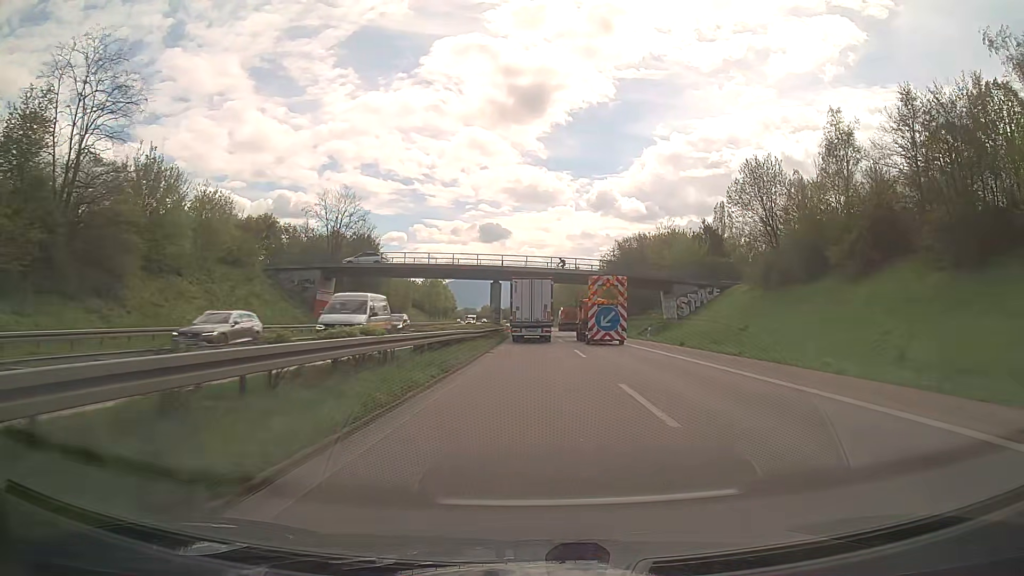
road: trunk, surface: asphalt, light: Day
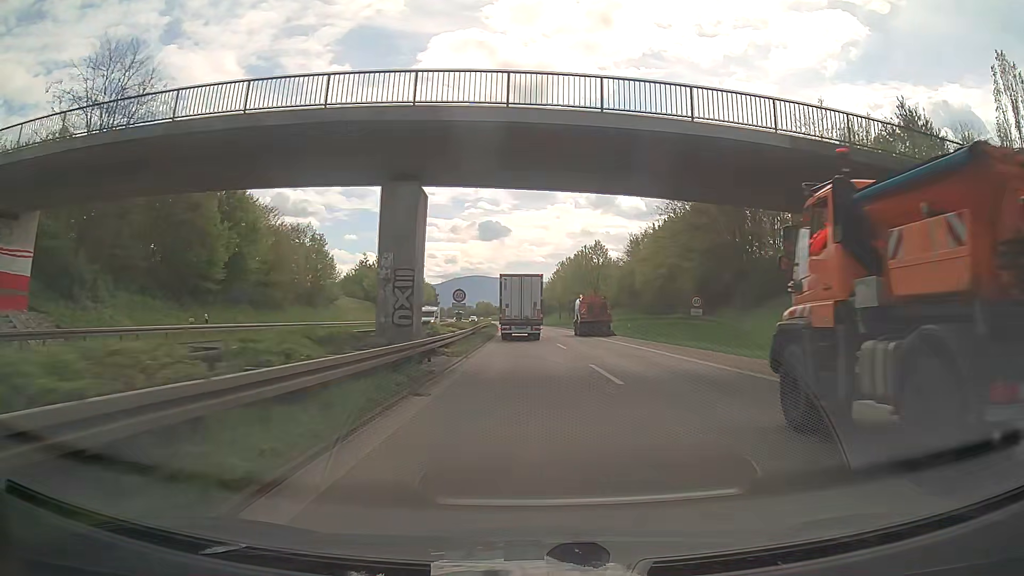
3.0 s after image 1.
(0.0, +46.4) m; 0°
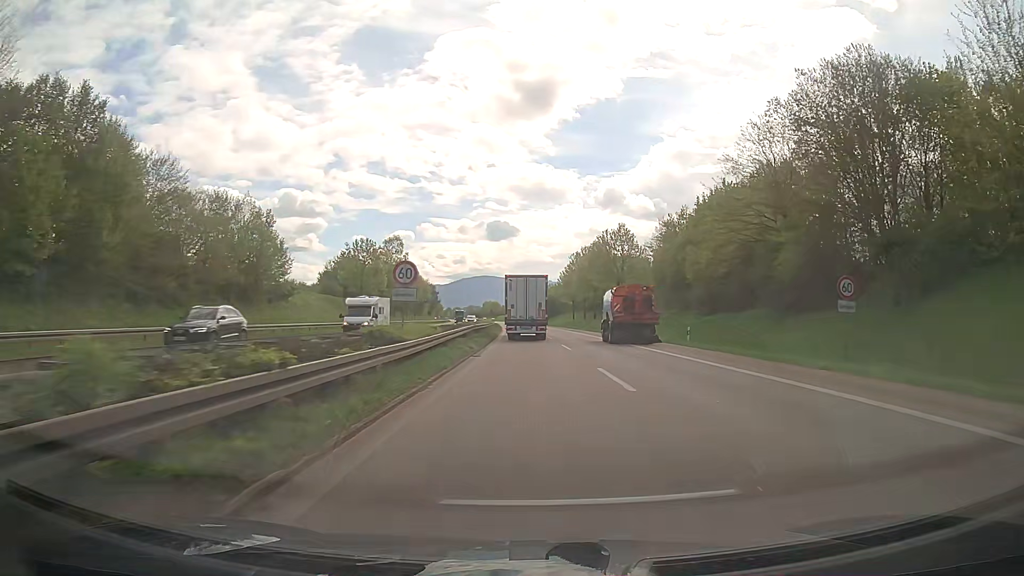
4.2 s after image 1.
(0.0, +18.5) m; -1°
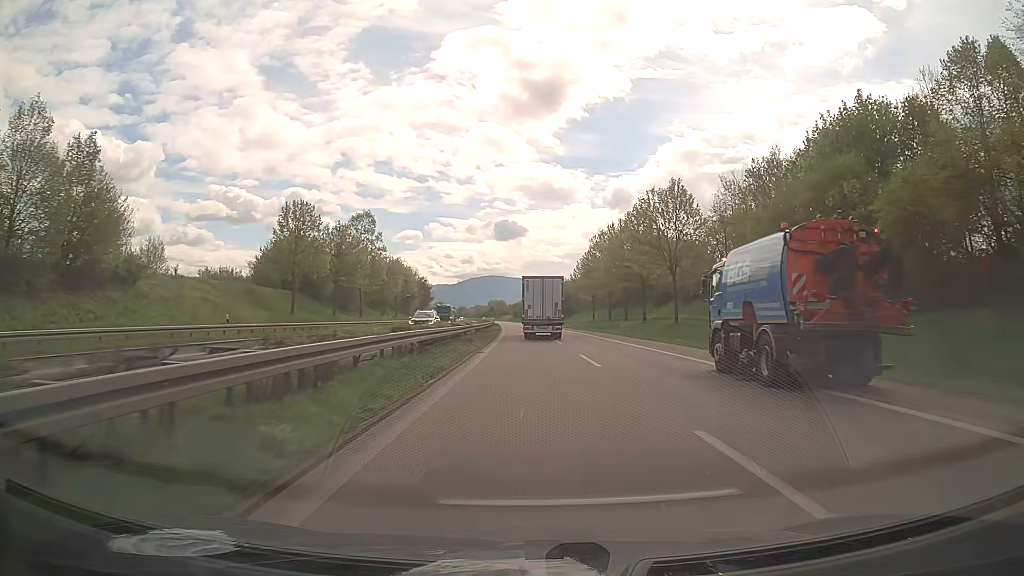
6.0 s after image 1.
(-0.2, +27.8) m; -1°
(0, +10) (0, +20) (0, +30) (+1, +40) (+1, +50) (+1, +60) (+1, +70) (+2, +80) (+2, +90) (+1, +100) m
